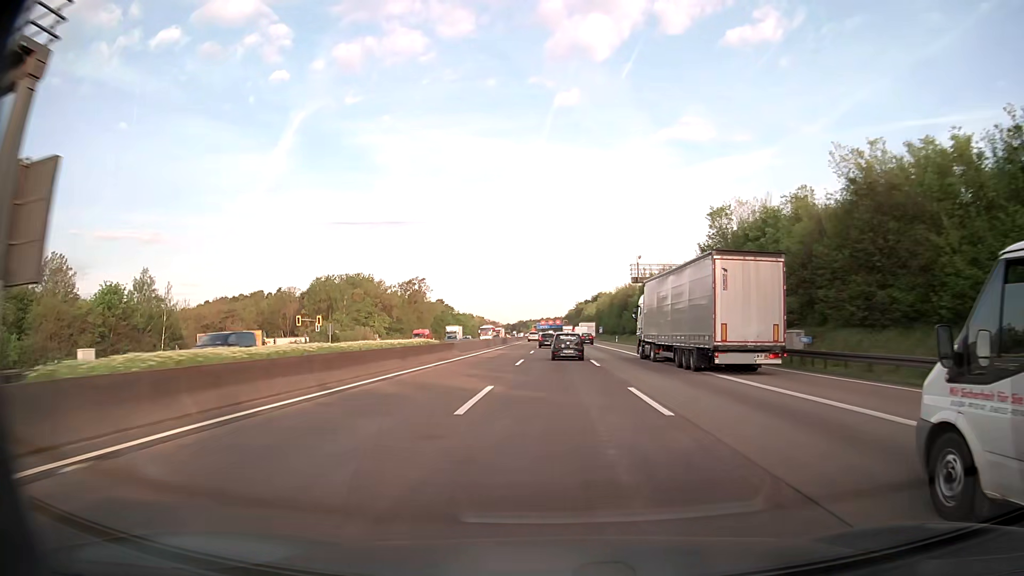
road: motorway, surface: asphalt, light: Day
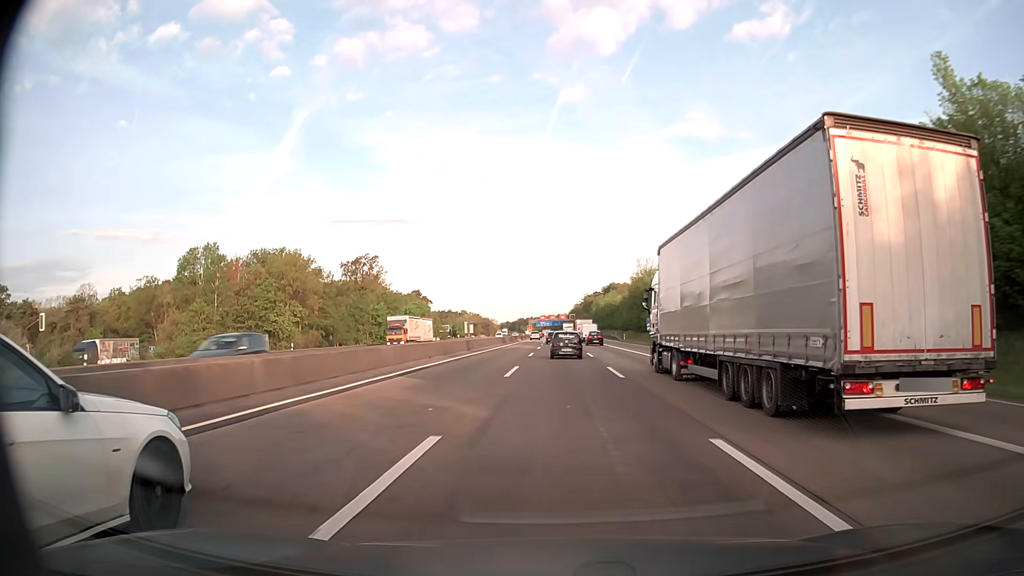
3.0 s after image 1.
(-0.1, +80.4) m; 0°
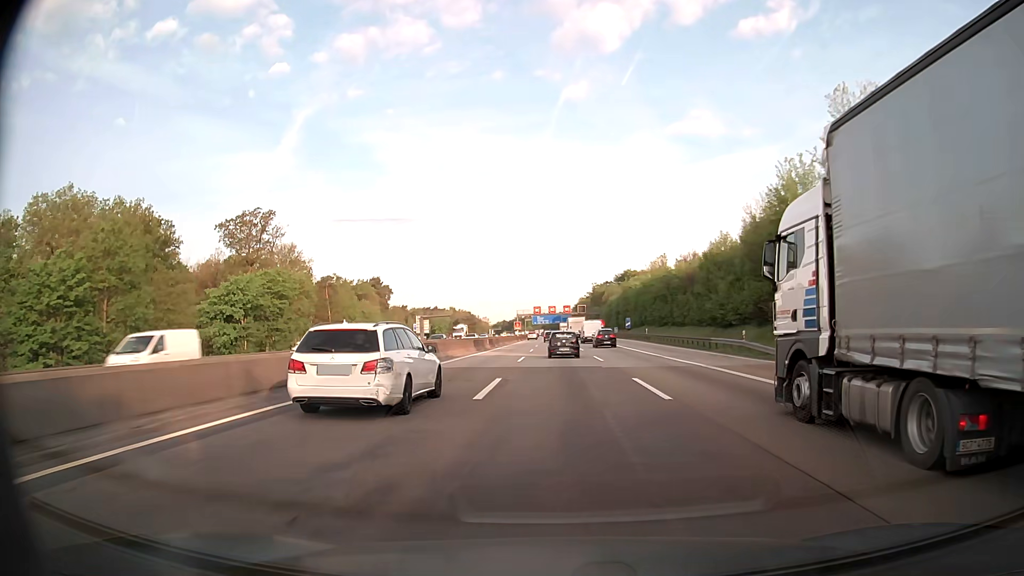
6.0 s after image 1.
(-0.1, +79.0) m; 0°
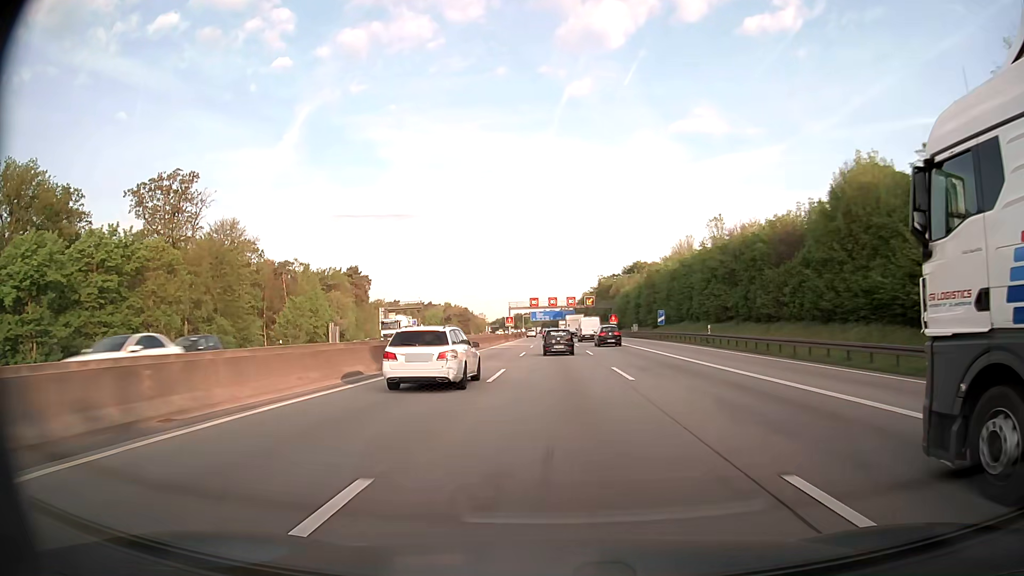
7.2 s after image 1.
(0.0, +31.3) m; 0°
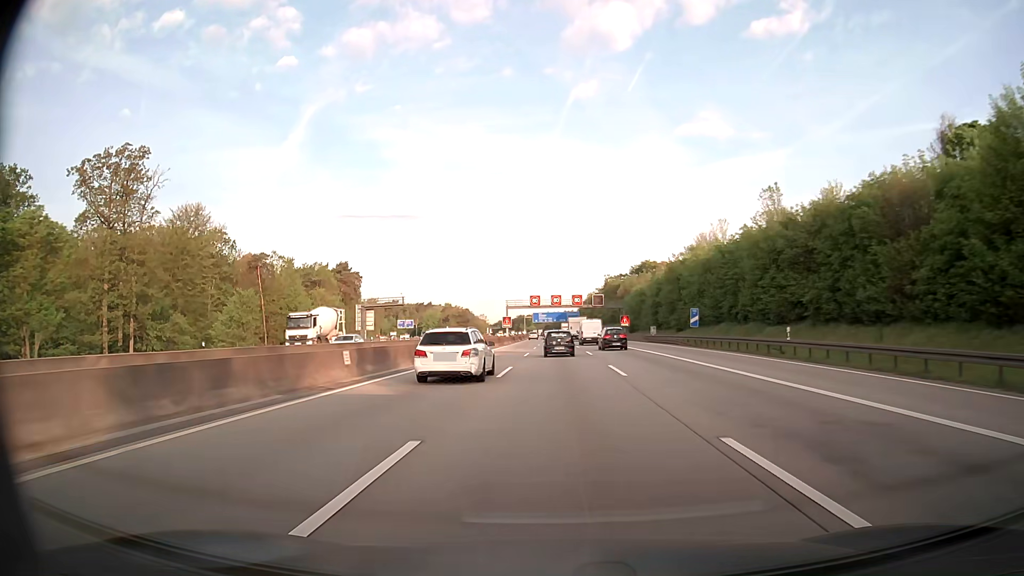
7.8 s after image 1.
(0.0, +15.7) m; 0°
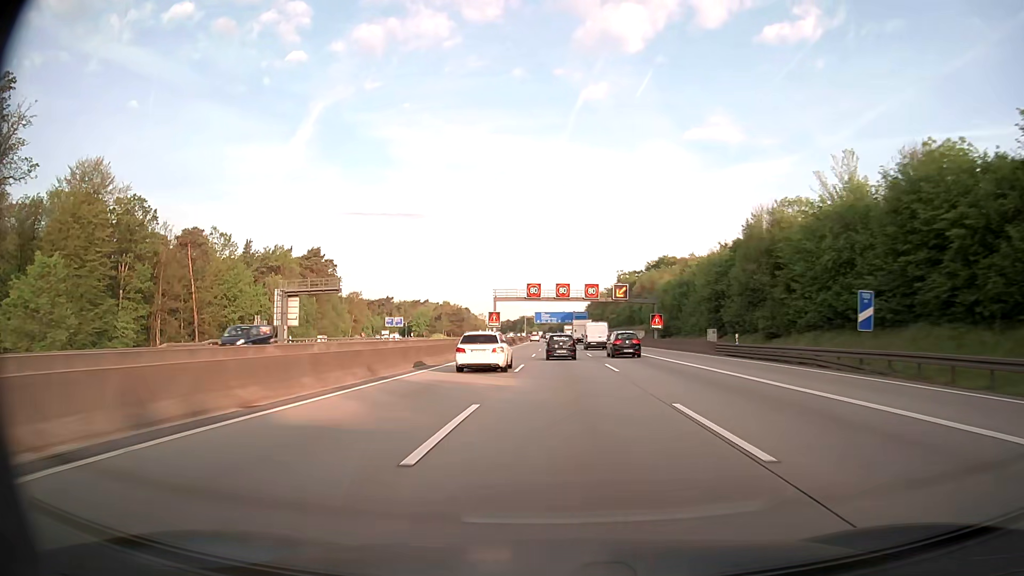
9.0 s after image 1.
(0.0, +31.3) m; 0°
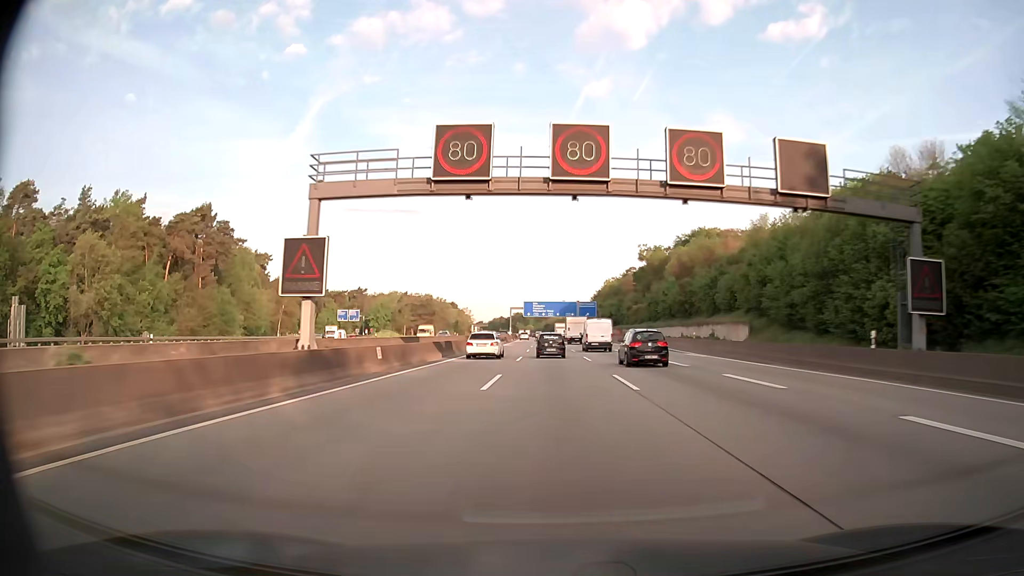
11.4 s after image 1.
(+0.2, +62.8) m; 0°
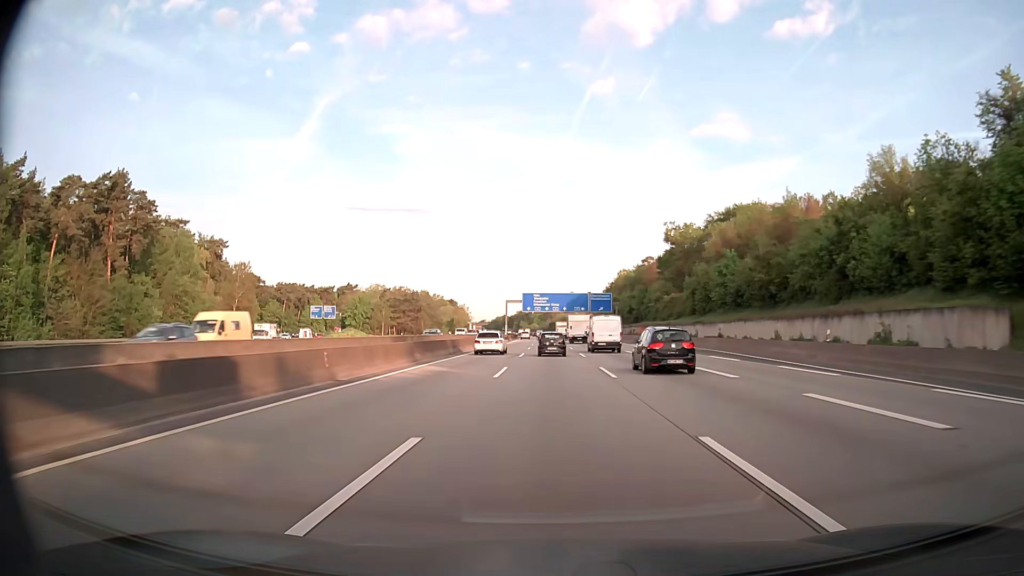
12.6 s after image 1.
(-0.1, +31.5) m; 0°
(0, +10) (0, +20) (0, +30) (0, +40) (0, +50) (0, +60) (-1, +70) (-1, +80) (-1, +90) (-1, +100) m
